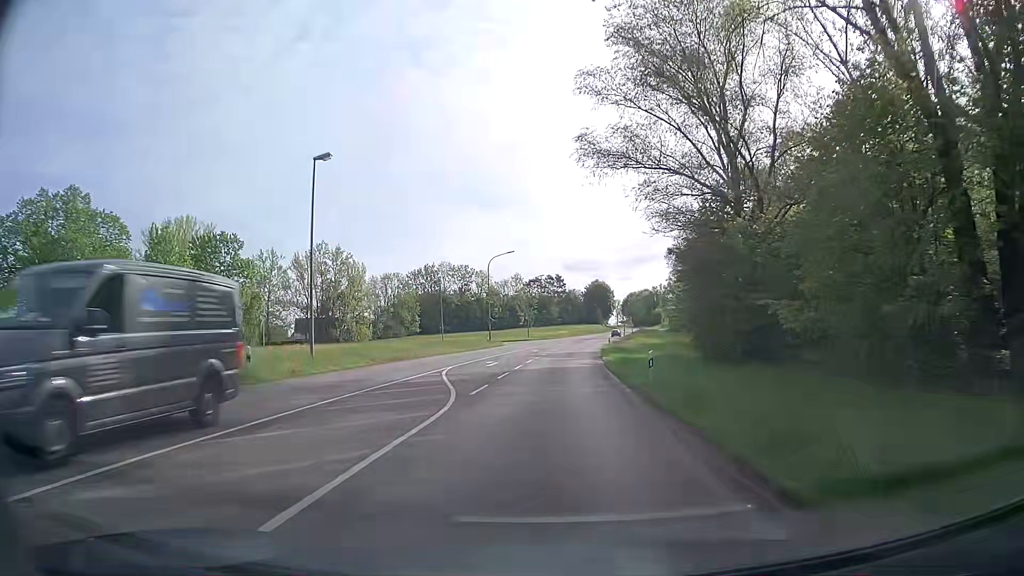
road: secondary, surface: asphalt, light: Day
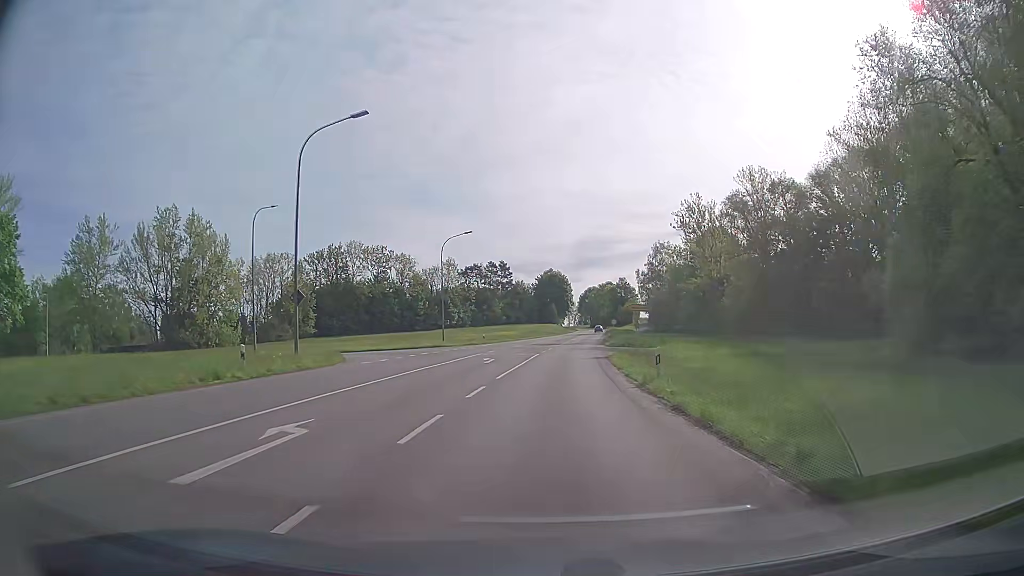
(+2.3, +49.4) m; +5°
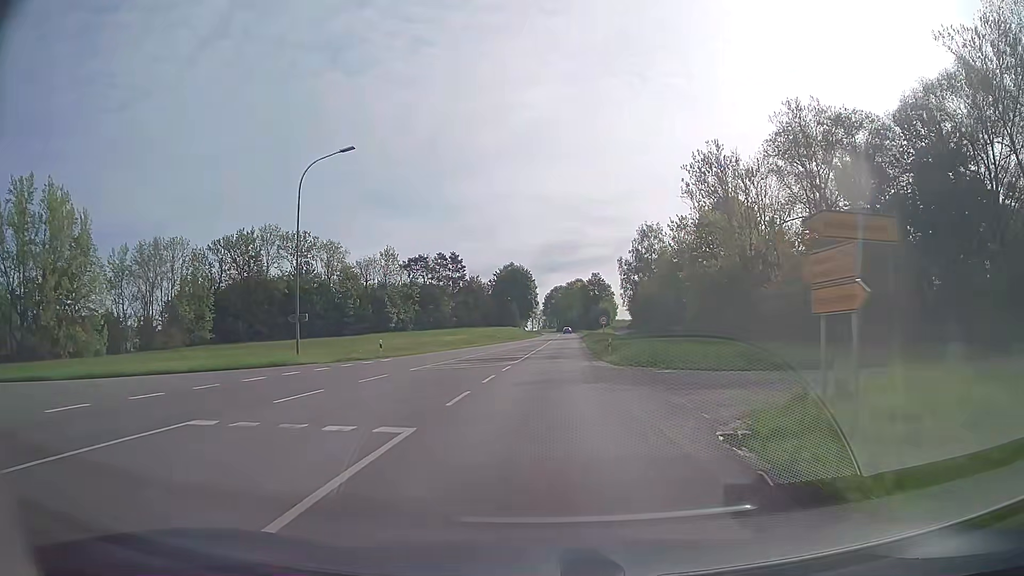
(+1.0, +31.4) m; +3°
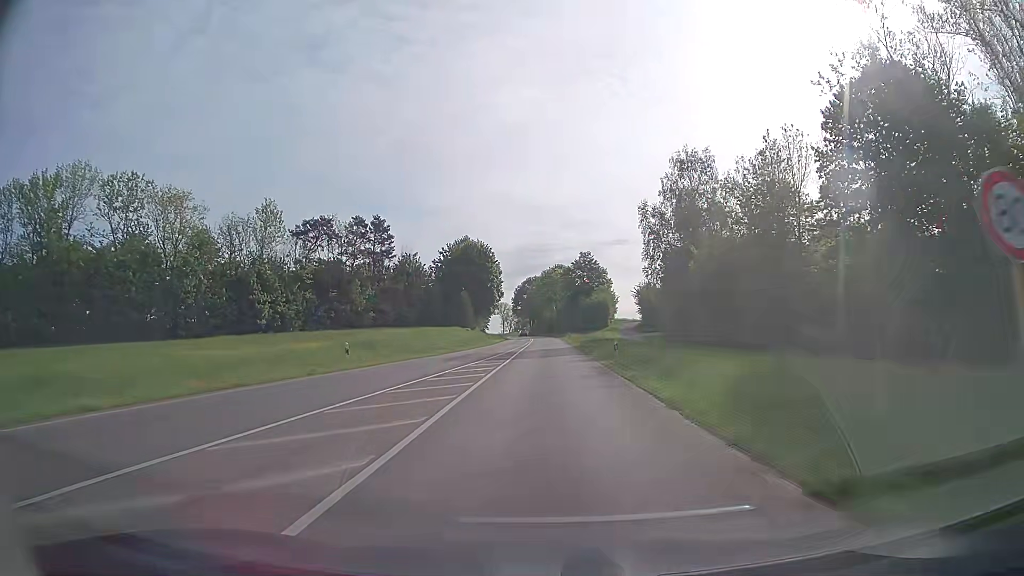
(+1.4, +53.9) m; +2°
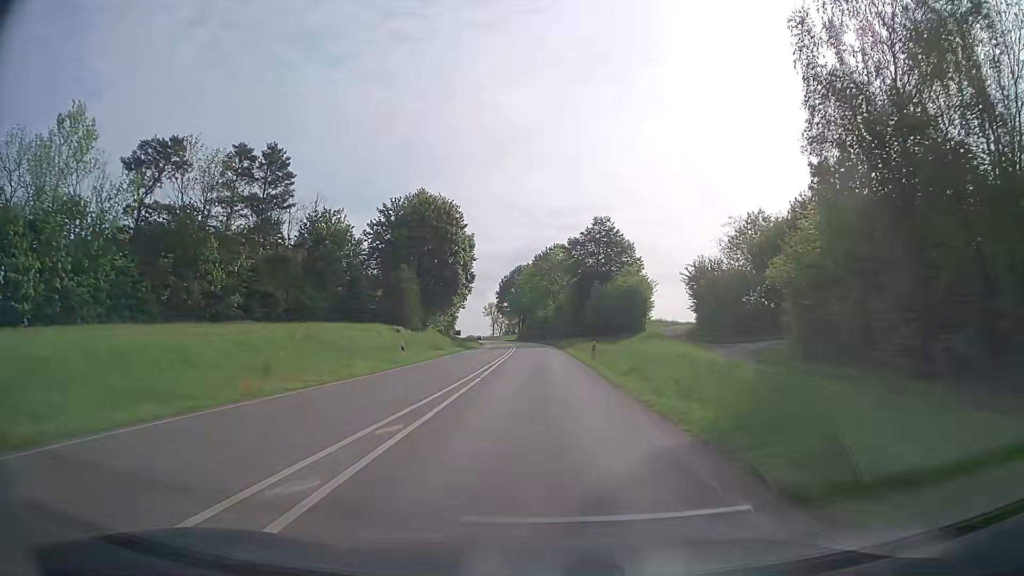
(+0.2, +43.8) m; +1°
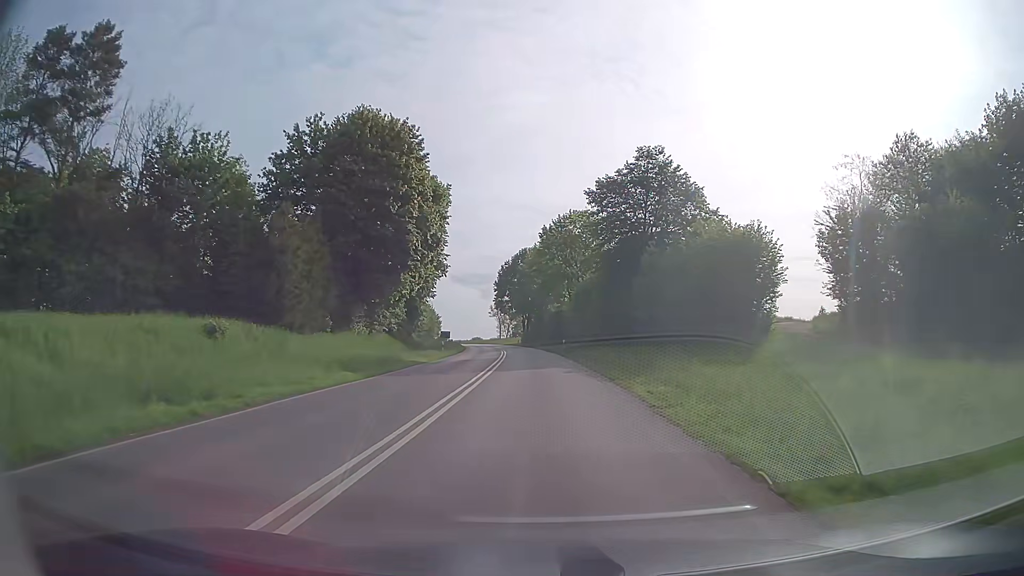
(-0.3, +32.9) m; -1°
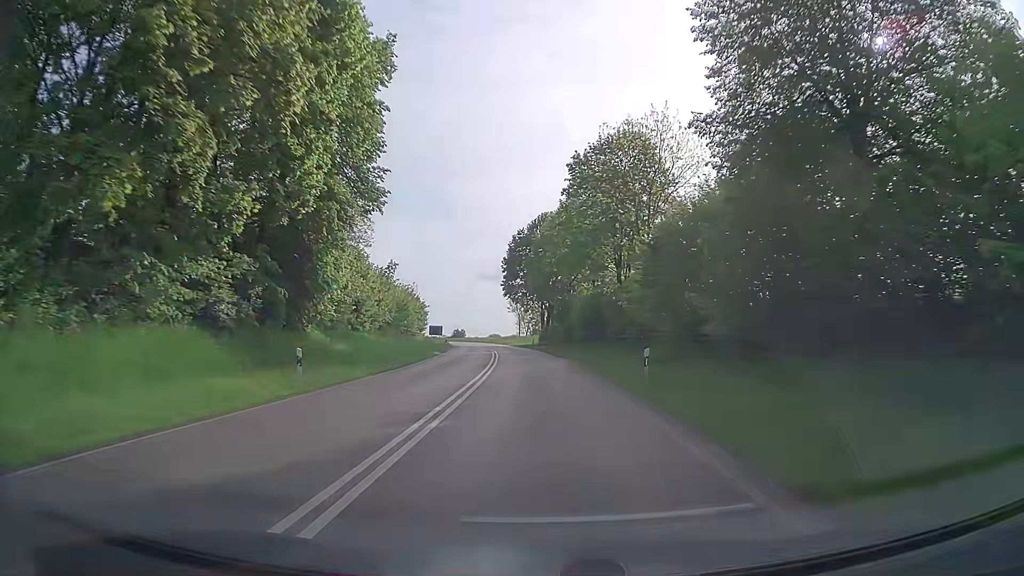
(-0.5, +32.8) m; -2°
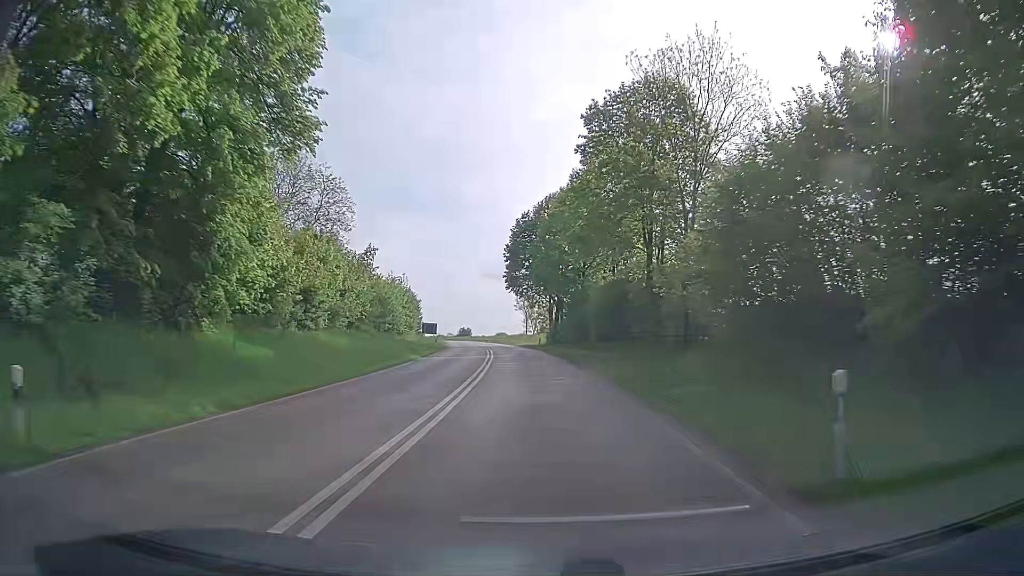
(-0.1, +10.9) m; 0°
(0, +10) (0, +20) (-1, +30) (-1, +40) (-2, +50) (-3, +60) (-4, +70) (-6, +80) (-7, +90) (-9, +100) m
